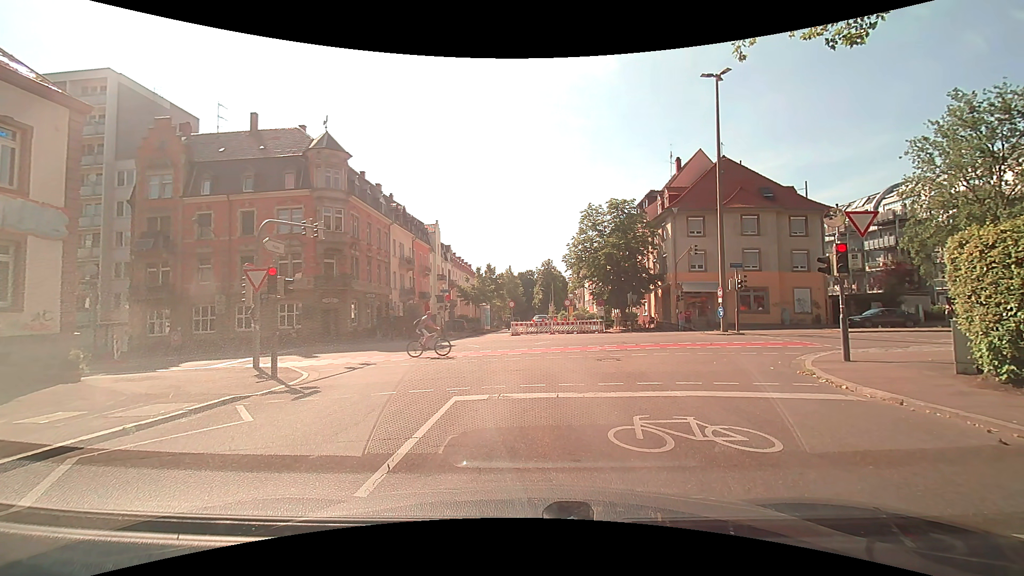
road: residential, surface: asphalt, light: Day
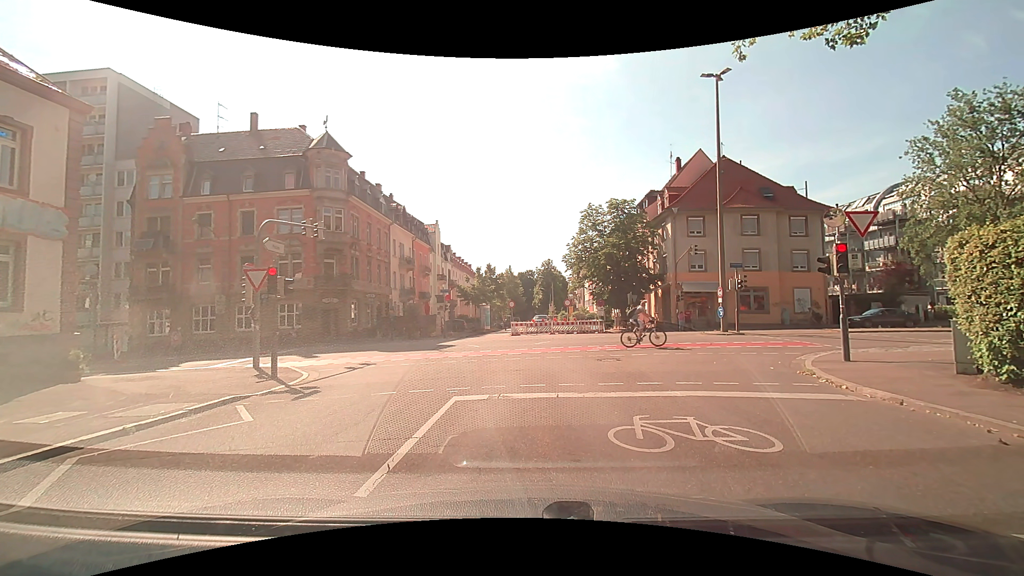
(0.0, 0.0) m; 0°
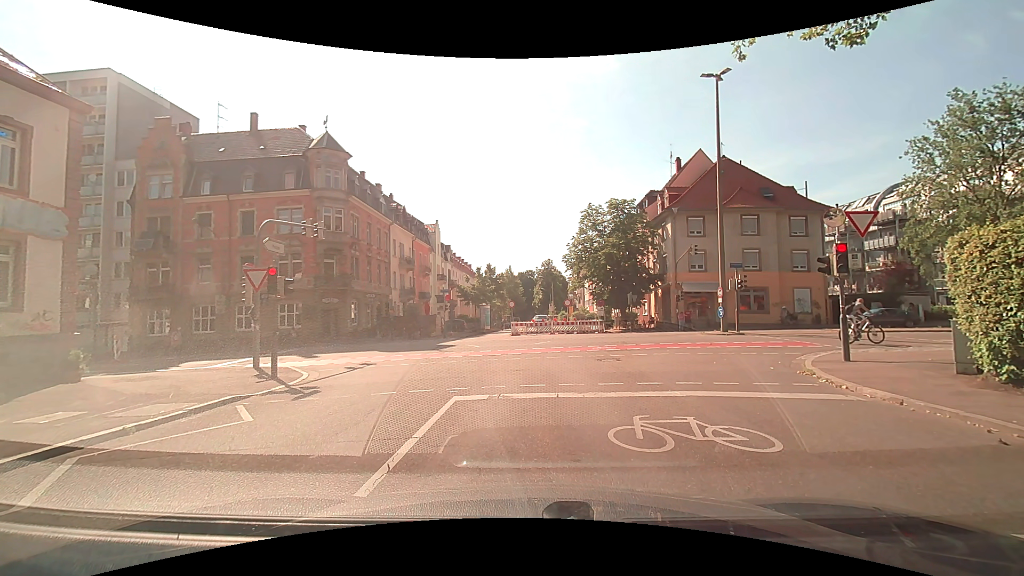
(0.0, 0.0) m; 0°
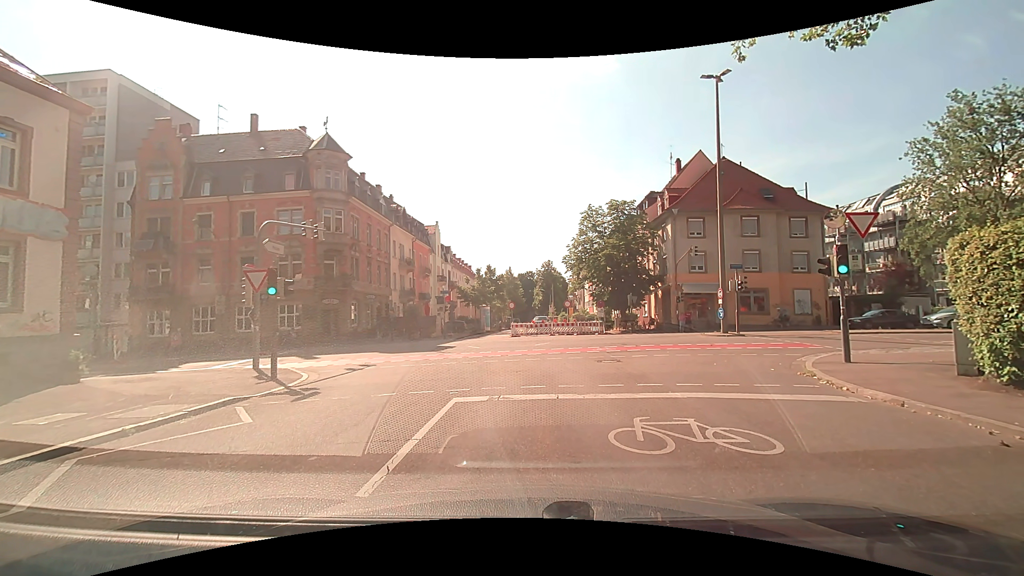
(0.0, 0.0) m; 0°
